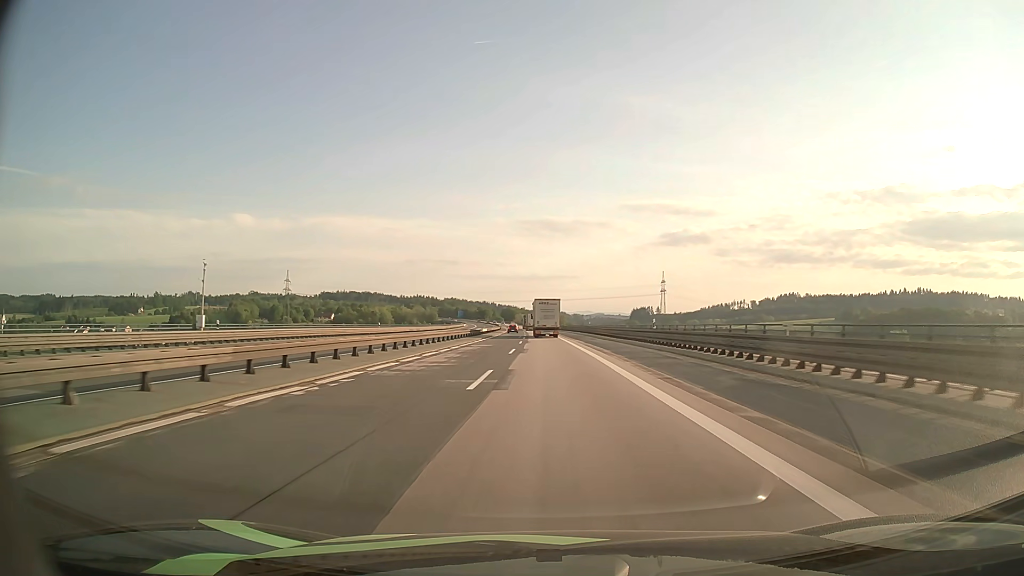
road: motorway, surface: asphalt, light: Day
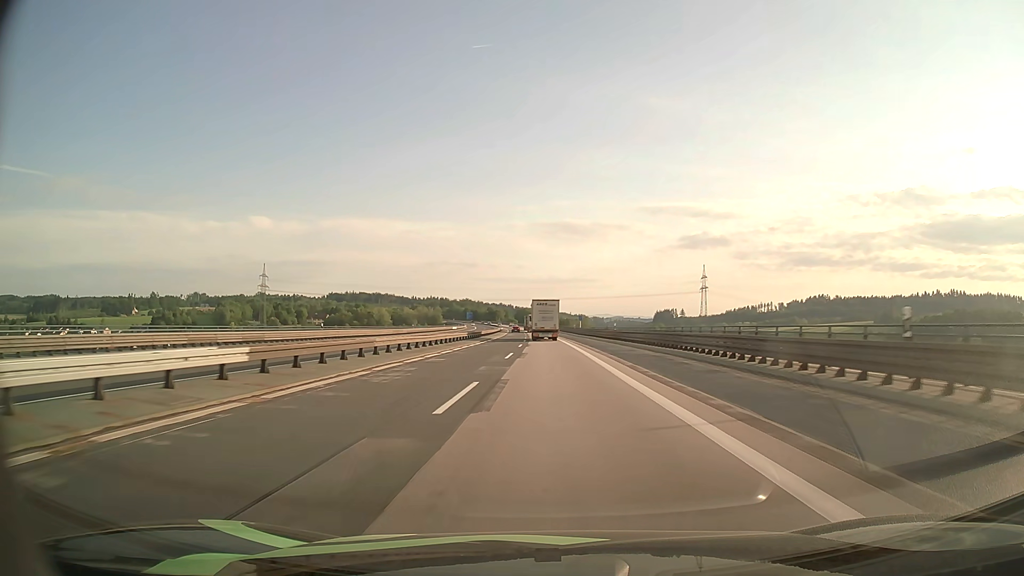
(-0.8, +75.6) m; -2°
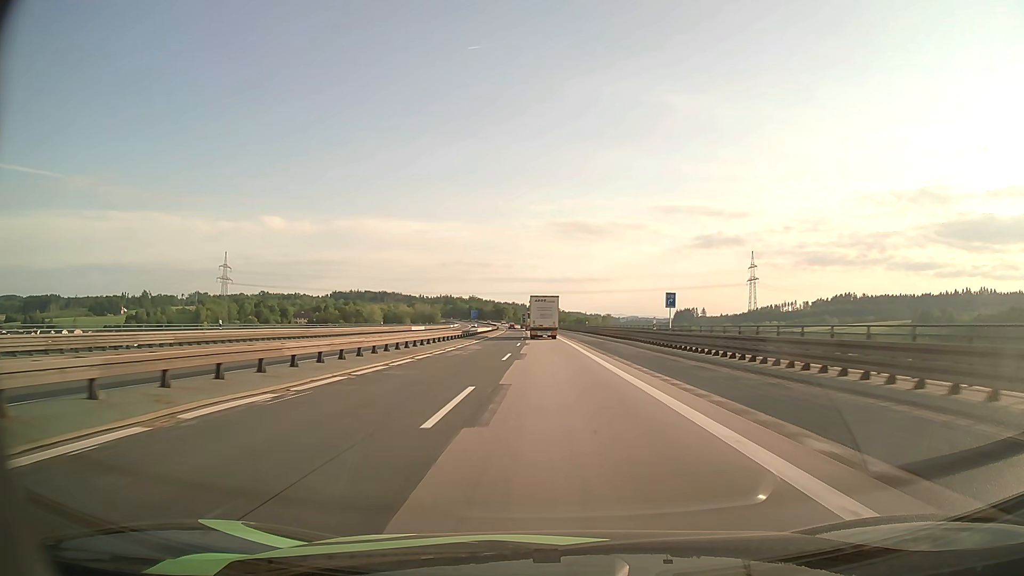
(-0.9, +74.2) m; -1°
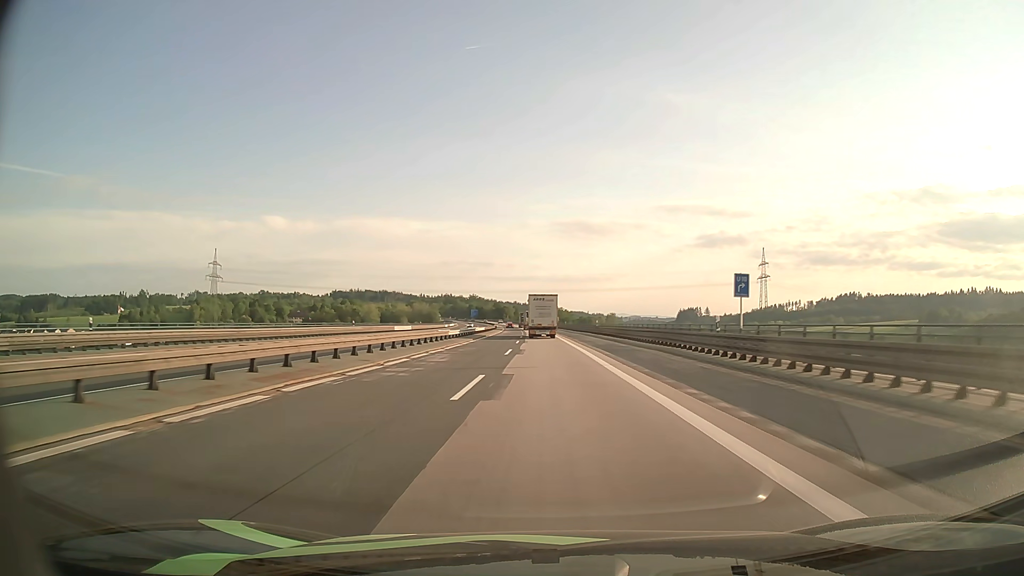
(0.0, +14.7) m; 0°
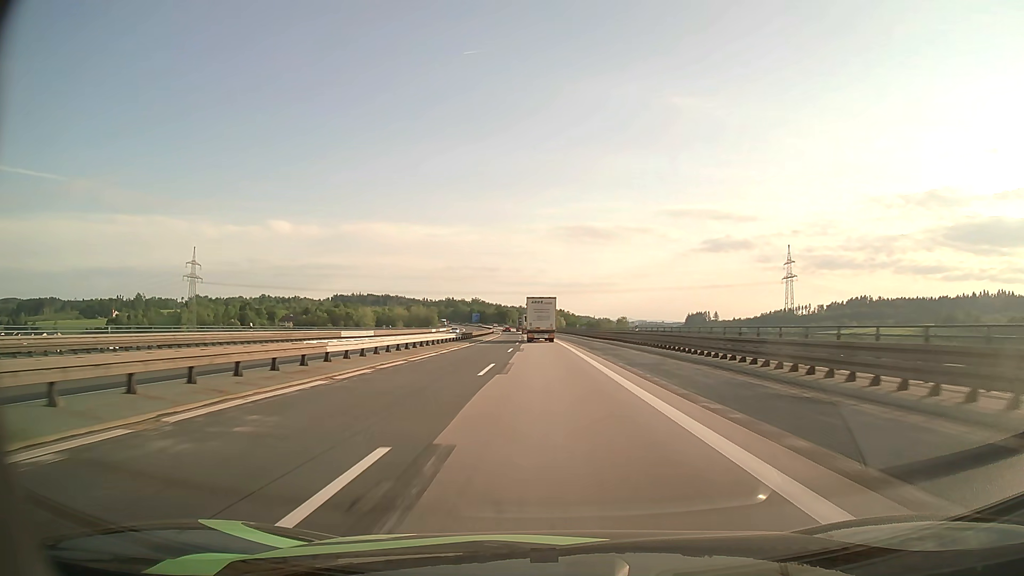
(0.0, +29.2) m; 0°
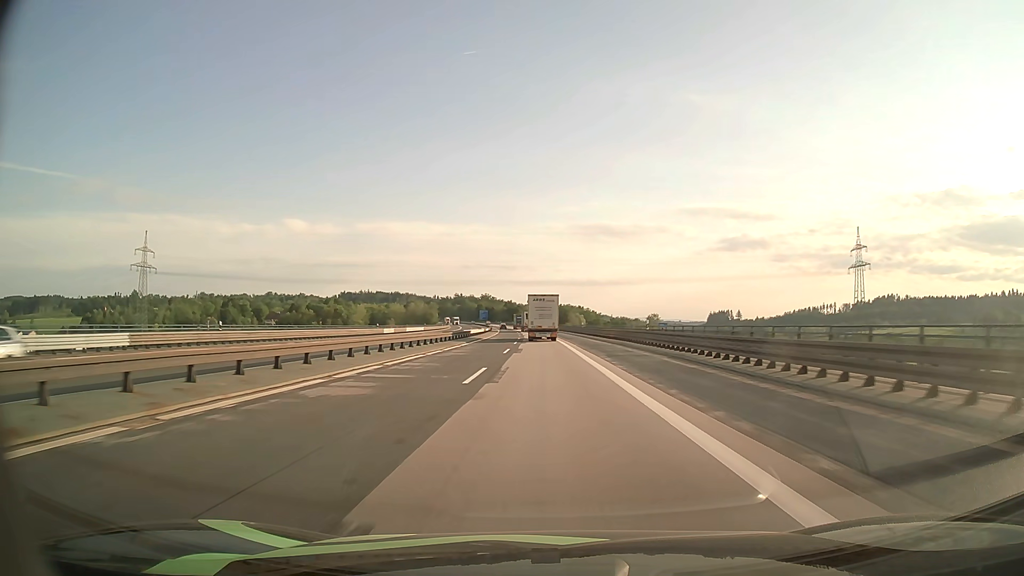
(-0.6, +57.6) m; -1°
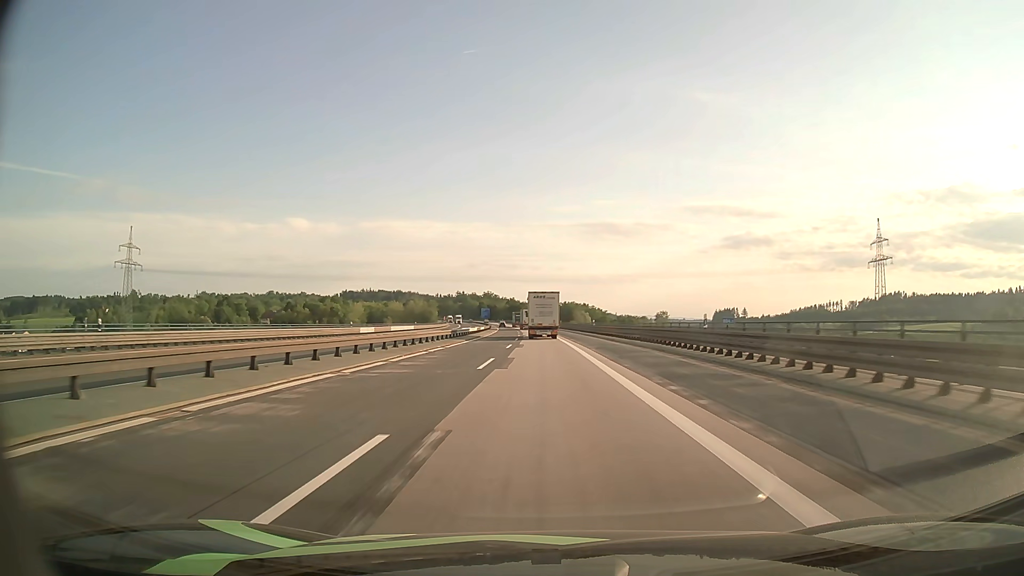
(0.0, +14.2) m; 0°
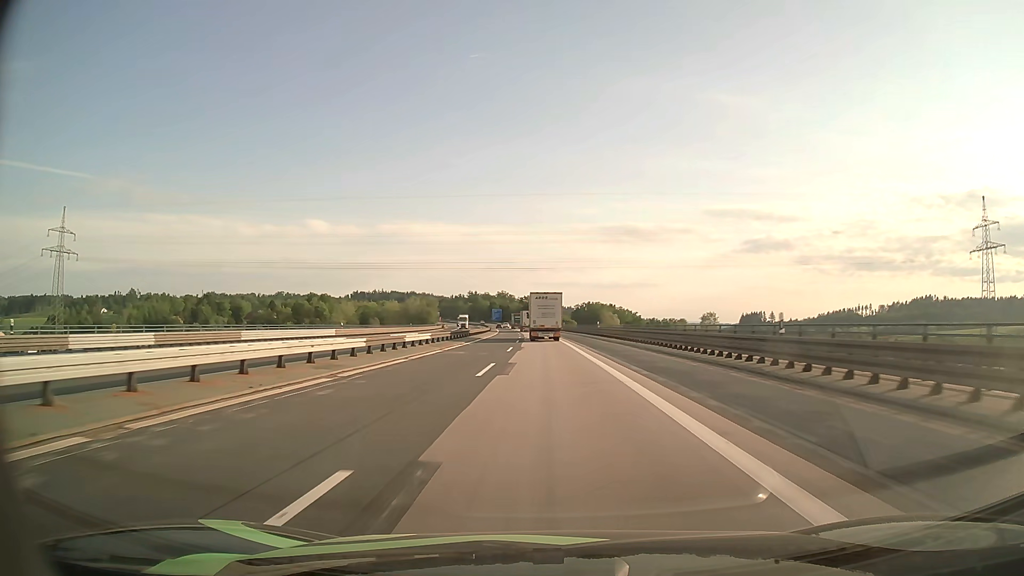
(-0.6, +56.3) m; -1°
(0, +10) (0, +20) (0, +30) (0, +40) (-1, +50) (-1, +60) (-1, +70) (-2, +80) (-2, +90) (-2, +100) m
